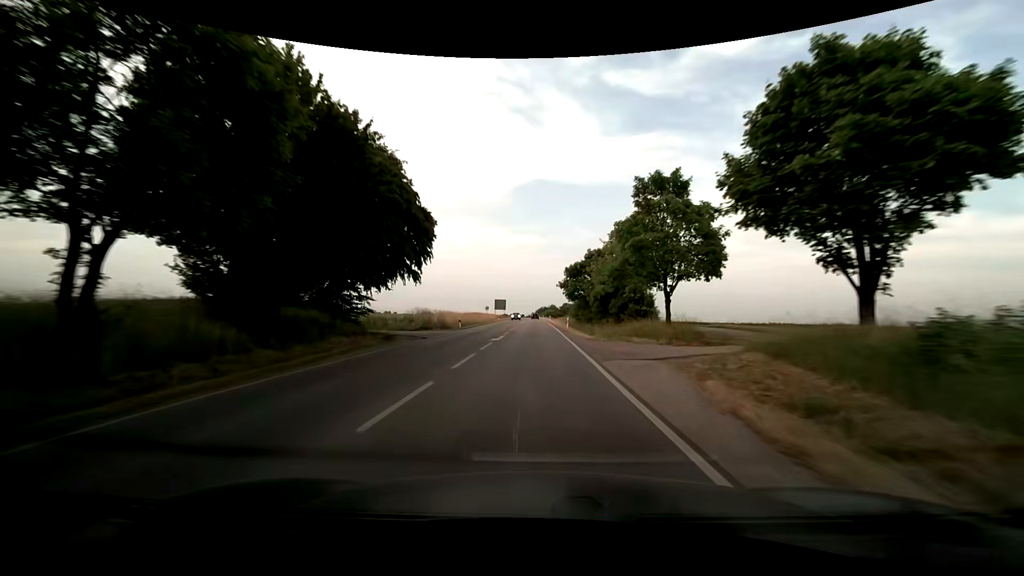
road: secondary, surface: asphalt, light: Day
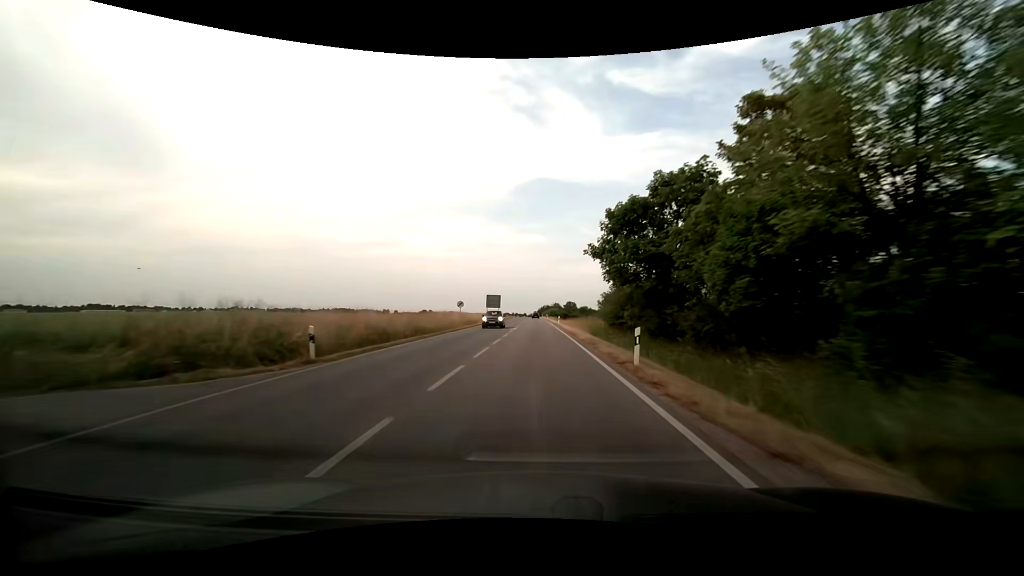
(-0.2, +27.5) m; 0°
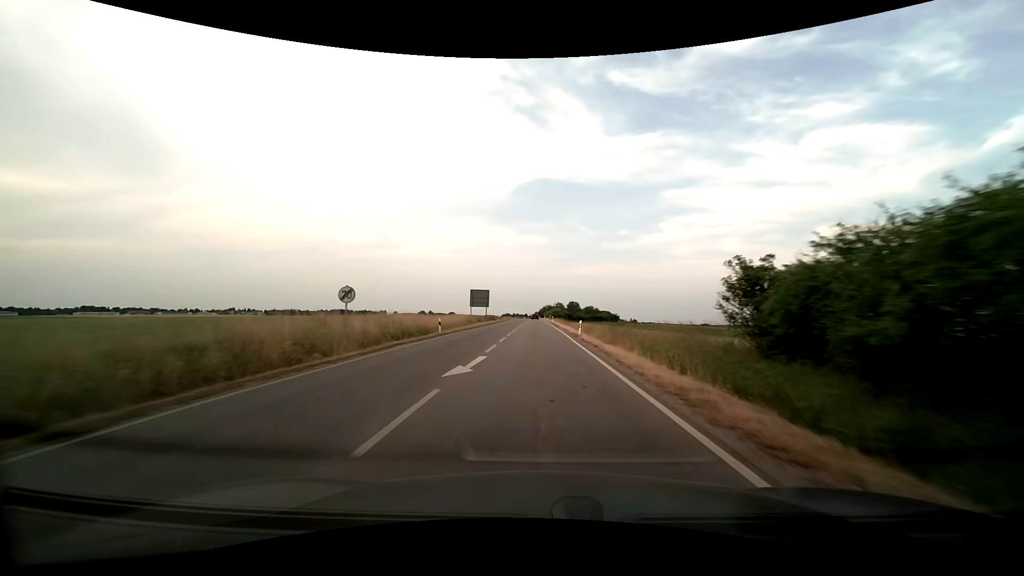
(-0.2, +27.7) m; 0°
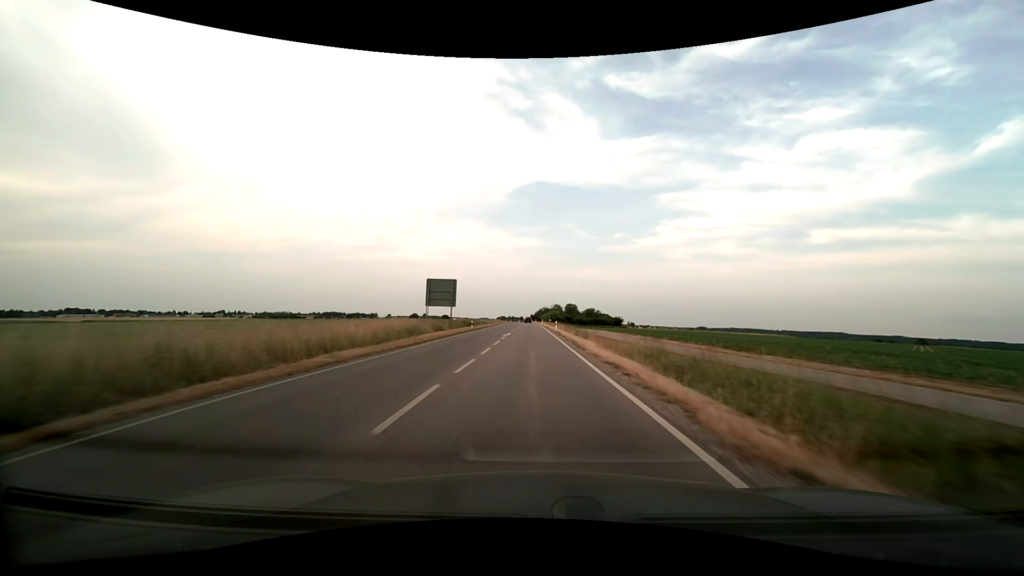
(+0.2, +29.6) m; +1°
(0, +10) (0, +20) (0, +30) (0, +40) (0, +50) (0, +60) (-1, +70) (-1, +80) (-1, +90) (-1, +100) m
